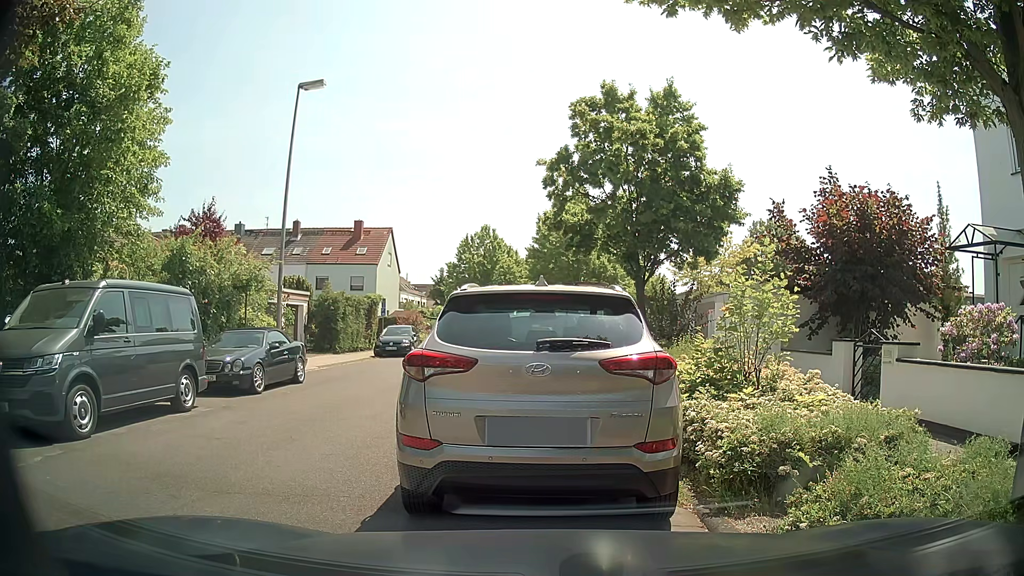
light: Day
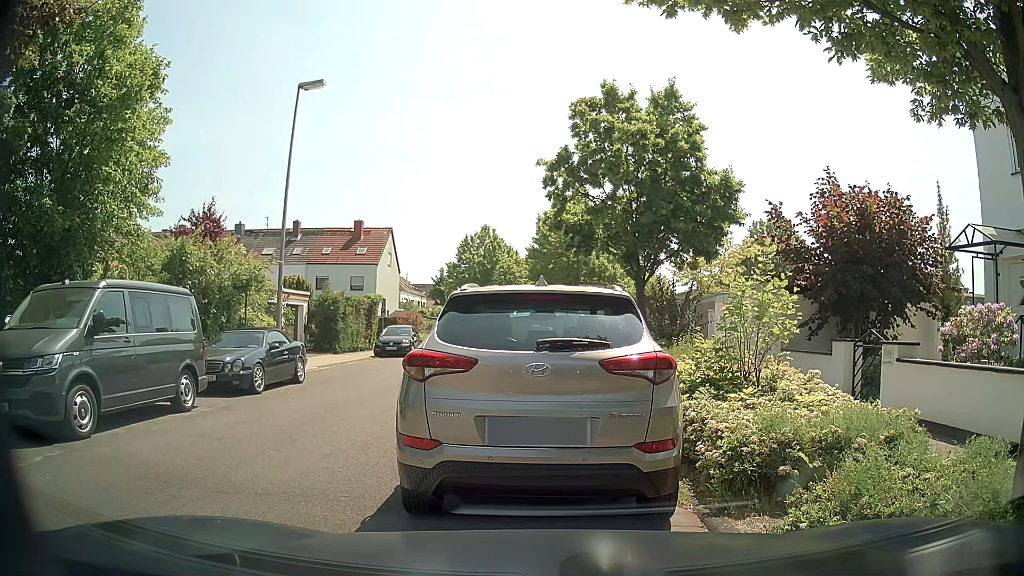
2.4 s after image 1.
(0.0, 0.0) m; 0°
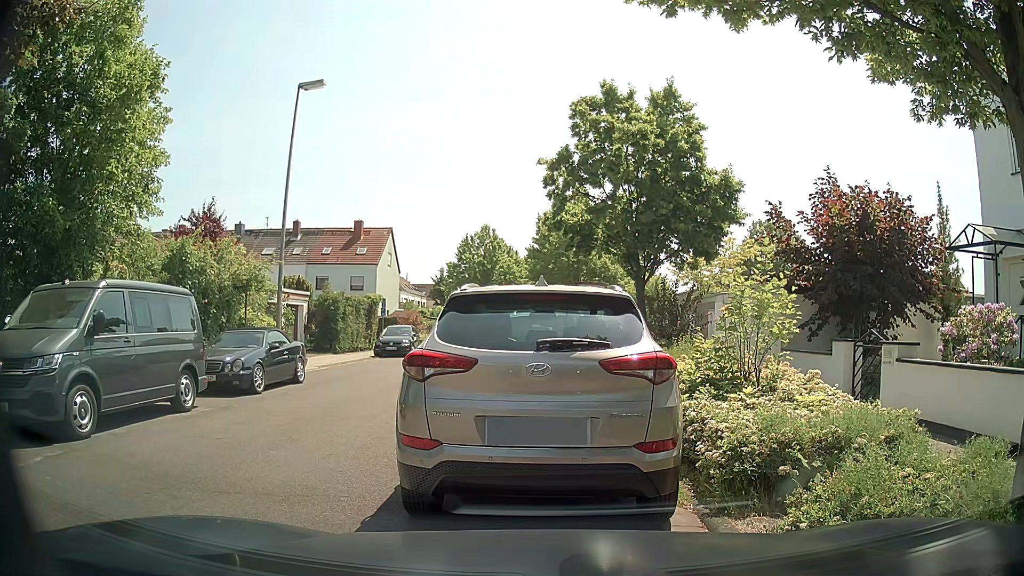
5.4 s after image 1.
(0.0, 0.0) m; 0°
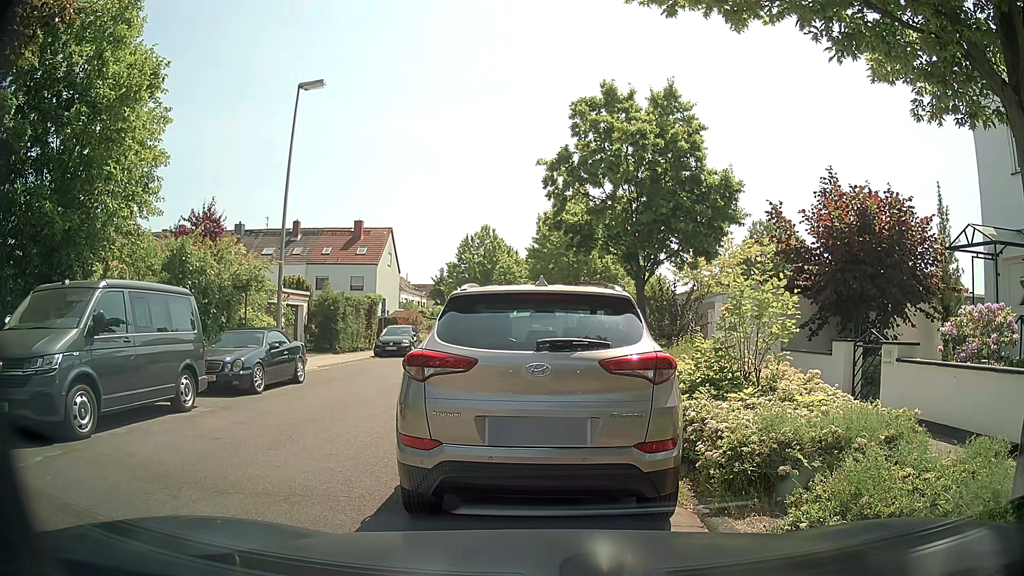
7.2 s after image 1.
(0.0, 0.0) m; 0°
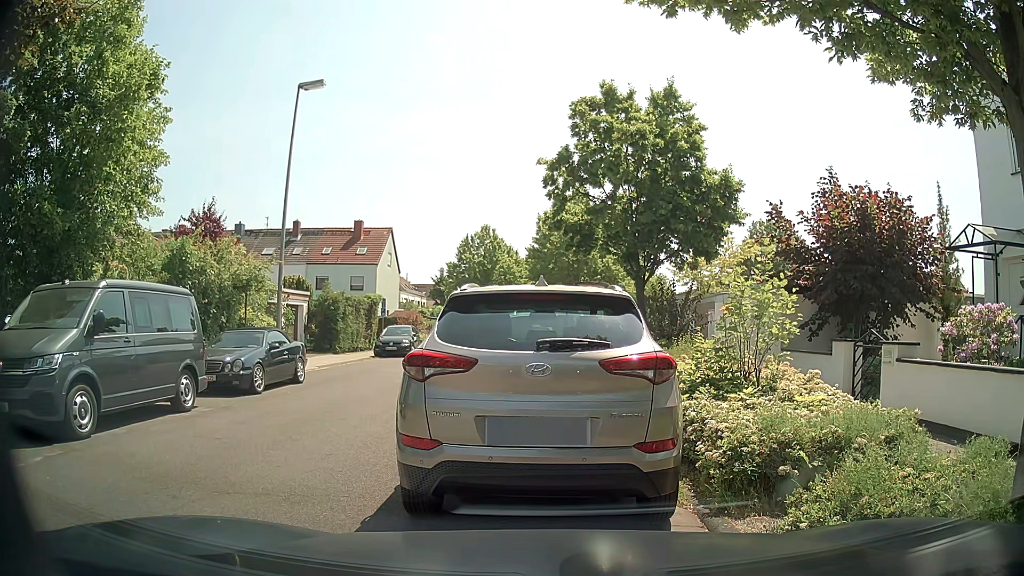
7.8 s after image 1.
(0.0, 0.0) m; 0°
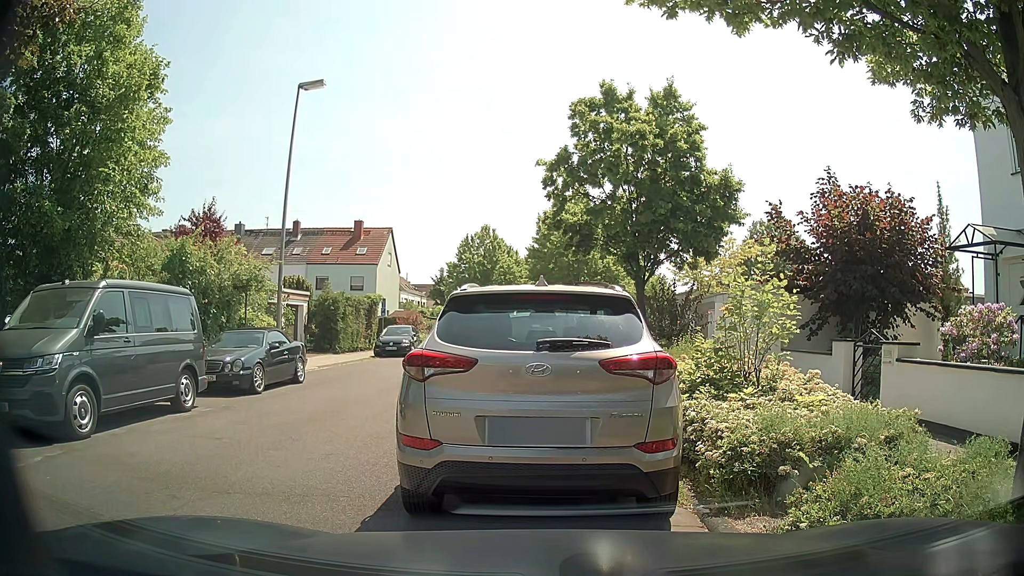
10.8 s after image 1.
(0.0, 0.0) m; 0°
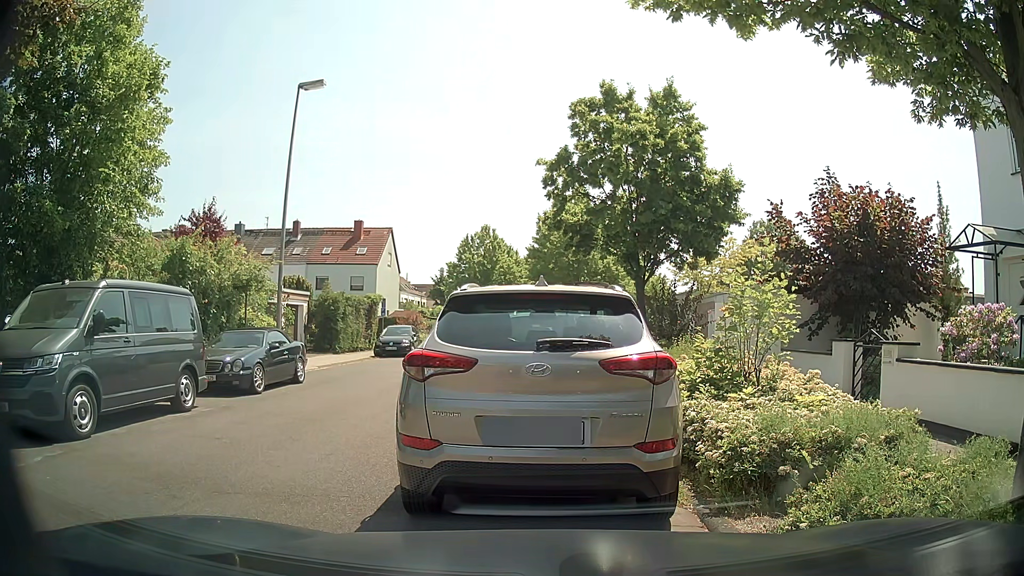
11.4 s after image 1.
(0.0, 0.0) m; 0°
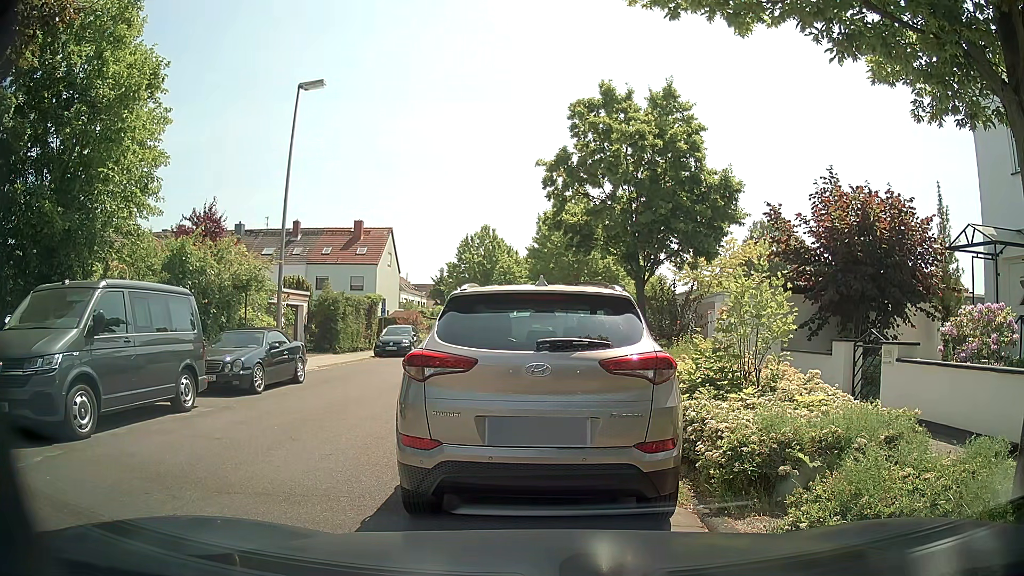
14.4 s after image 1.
(0.0, 0.0) m; 0°
